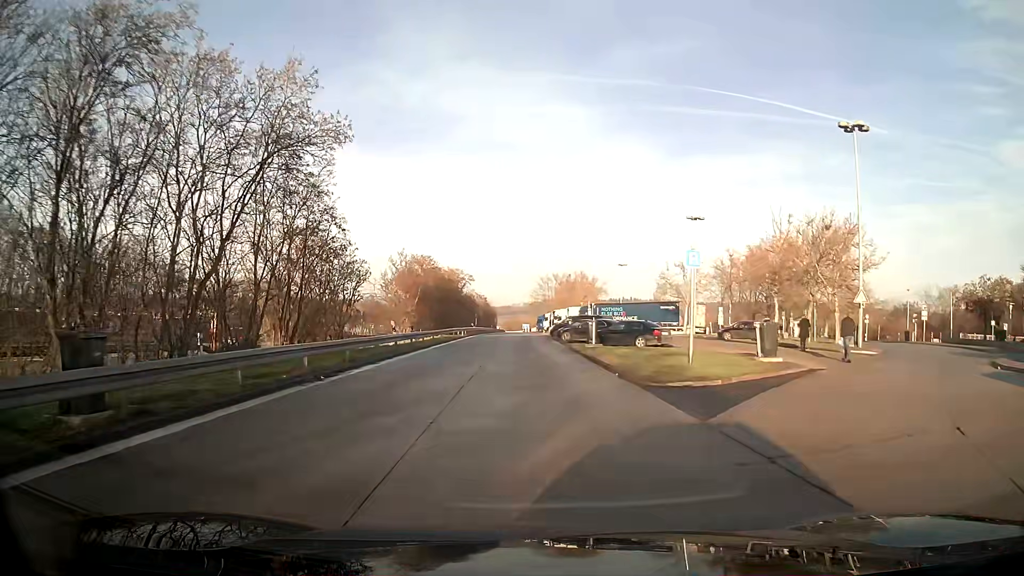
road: service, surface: asphalt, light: Day
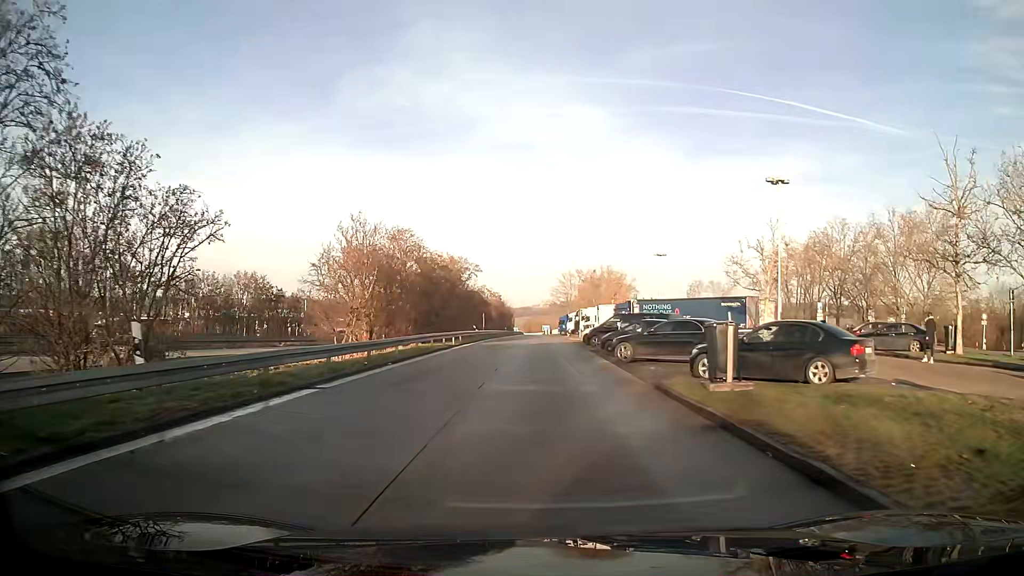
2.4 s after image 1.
(-0.2, +19.6) m; -2°
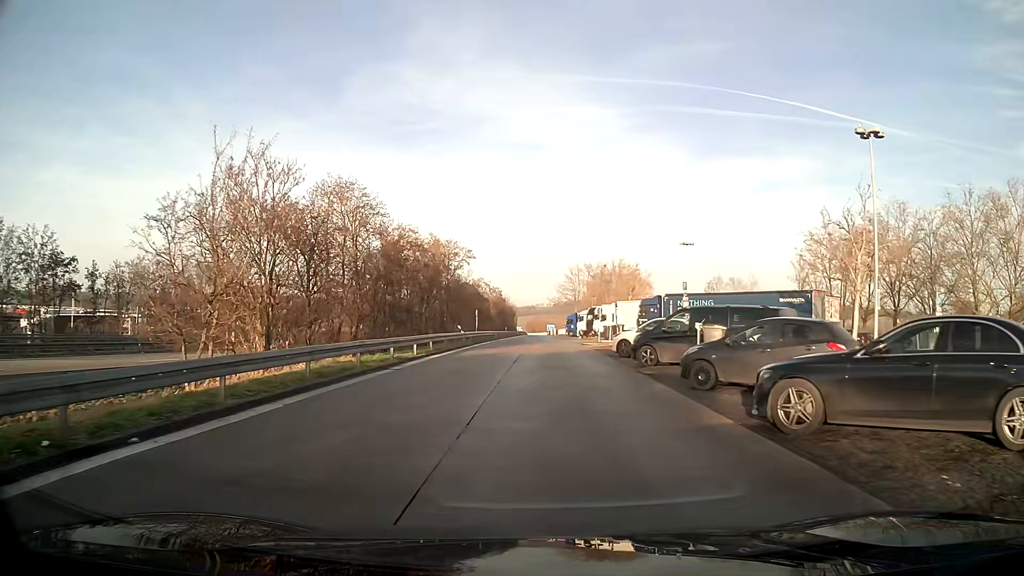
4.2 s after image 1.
(0.0, +14.6) m; 0°
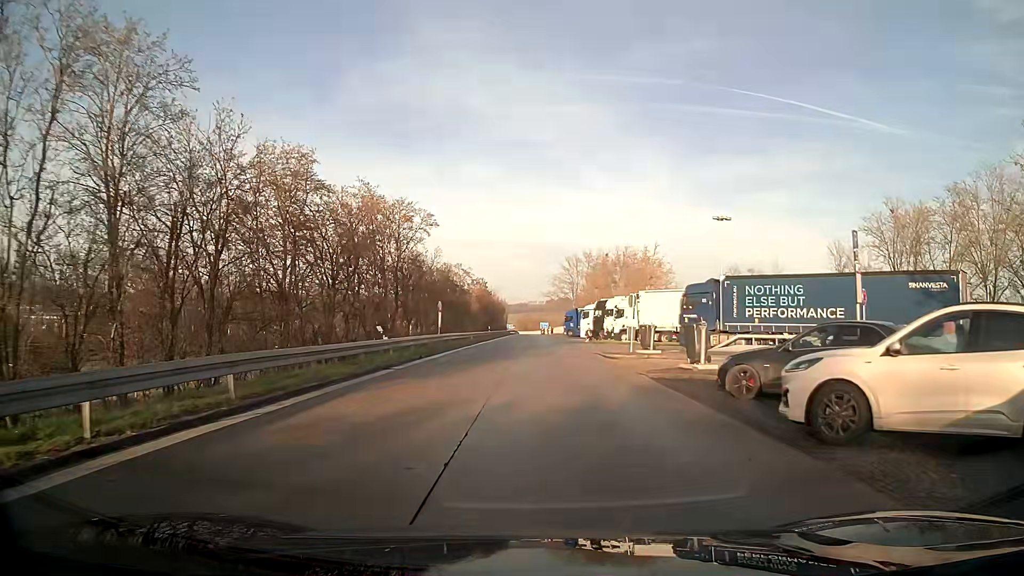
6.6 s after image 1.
(+0.1, +19.8) m; +1°
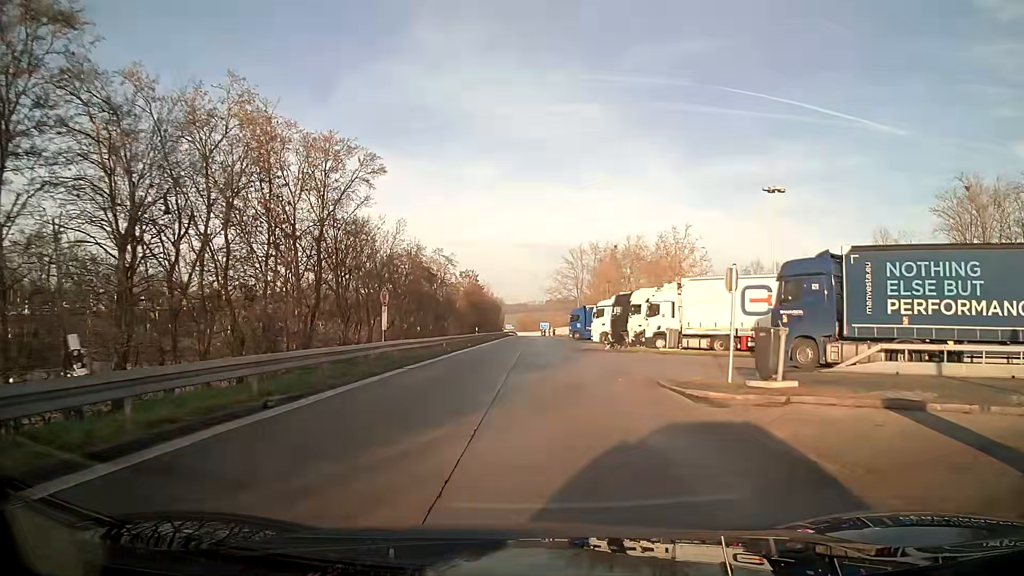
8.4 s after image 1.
(0.0, +15.3) m; 0°
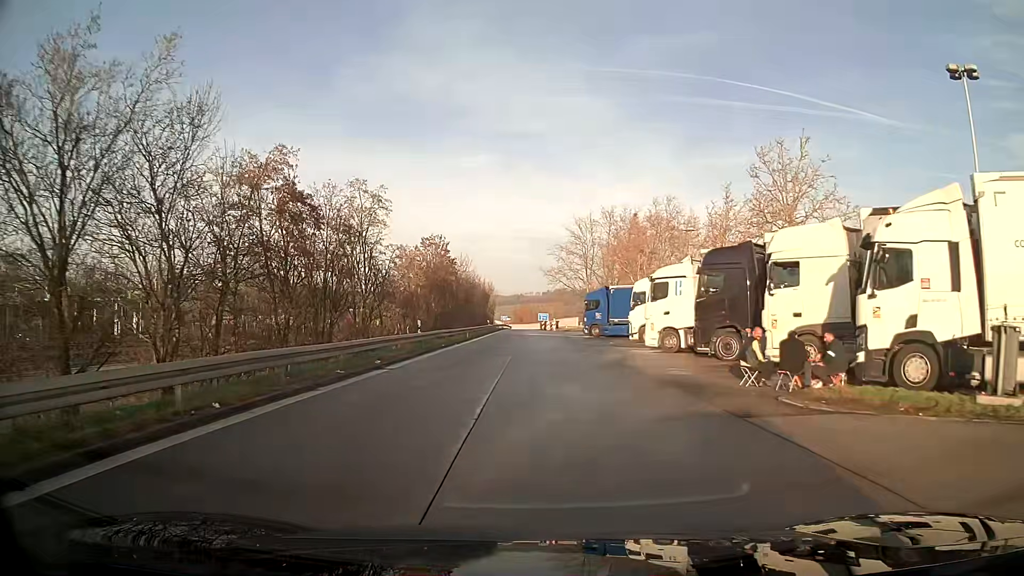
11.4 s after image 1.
(+0.1, +26.9) m; 0°
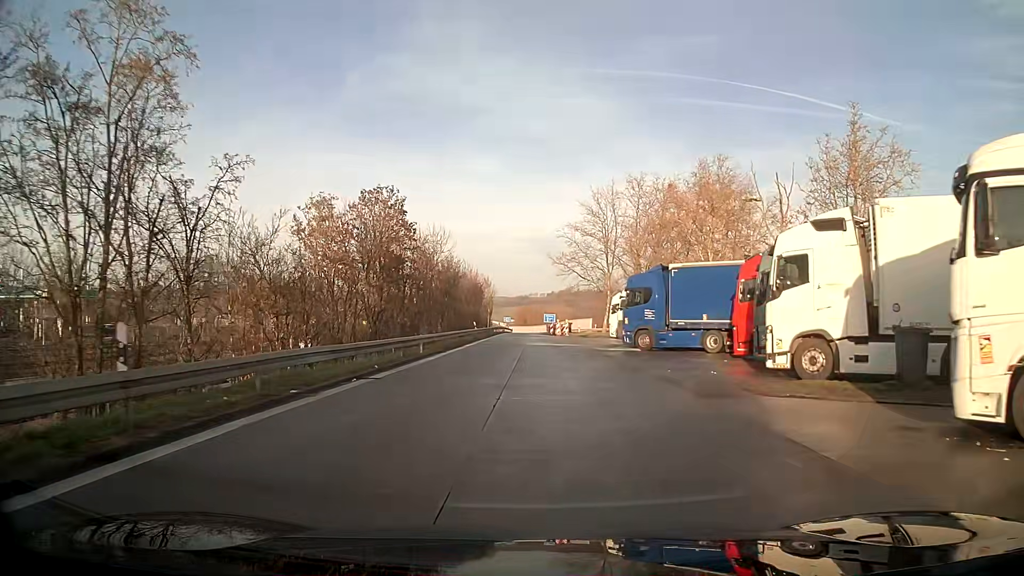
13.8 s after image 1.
(-0.1, +21.7) m; 0°
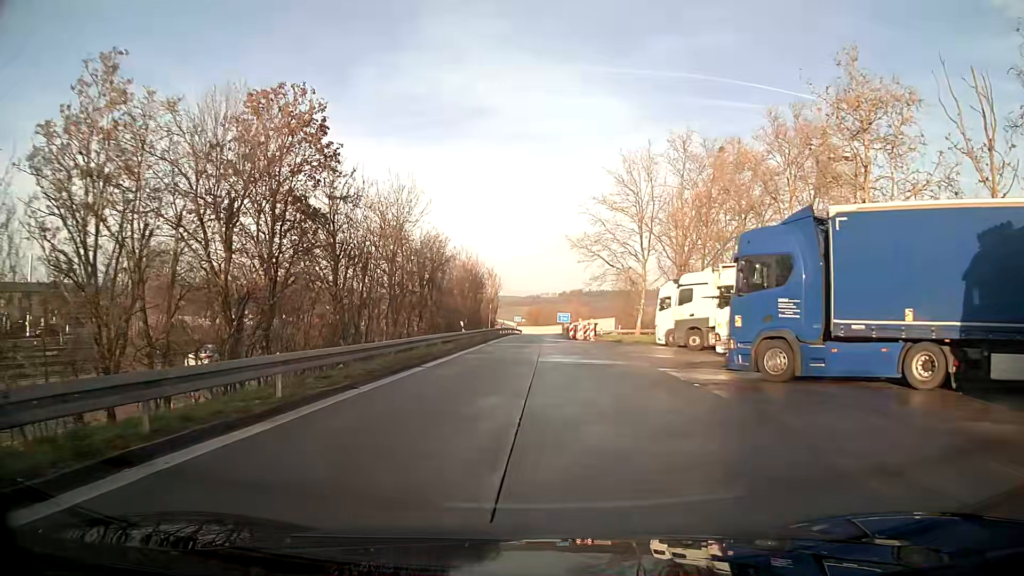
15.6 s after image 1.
(-0.1, +16.4) m; -1°
(0, +10) (0, +20) (0, +30) (0, +40) (0, +50) (0, +60) (0, +70) (+1, +80) (+1, +90) (+1, +100) m
